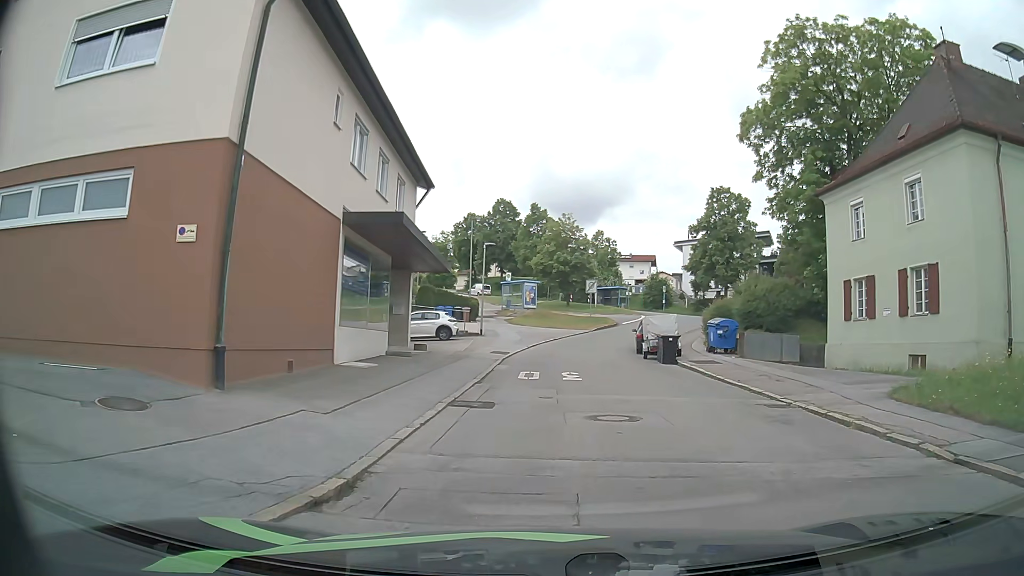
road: residential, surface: asphalt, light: Day
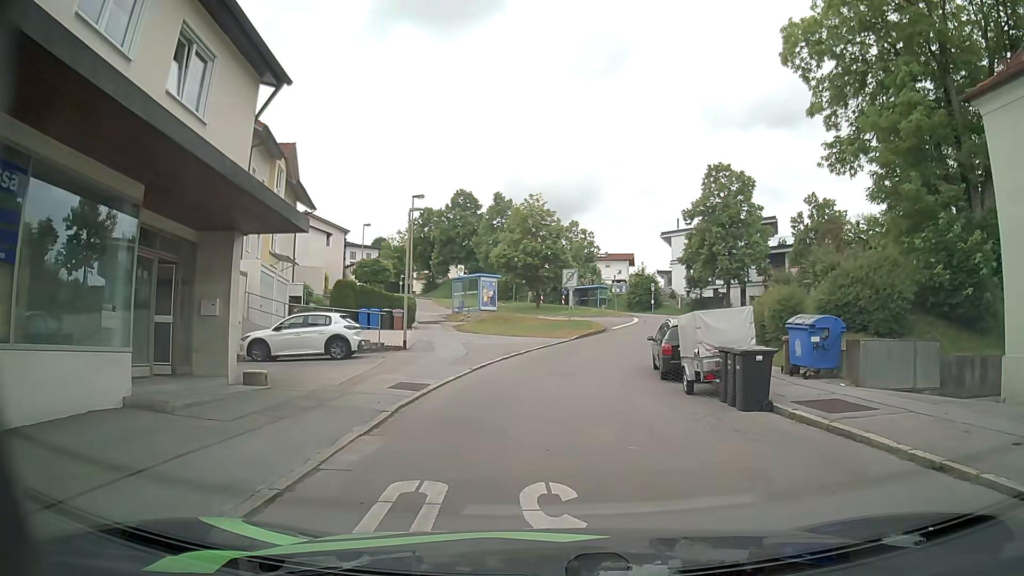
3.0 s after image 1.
(+0.3, +13.0) m; +1°
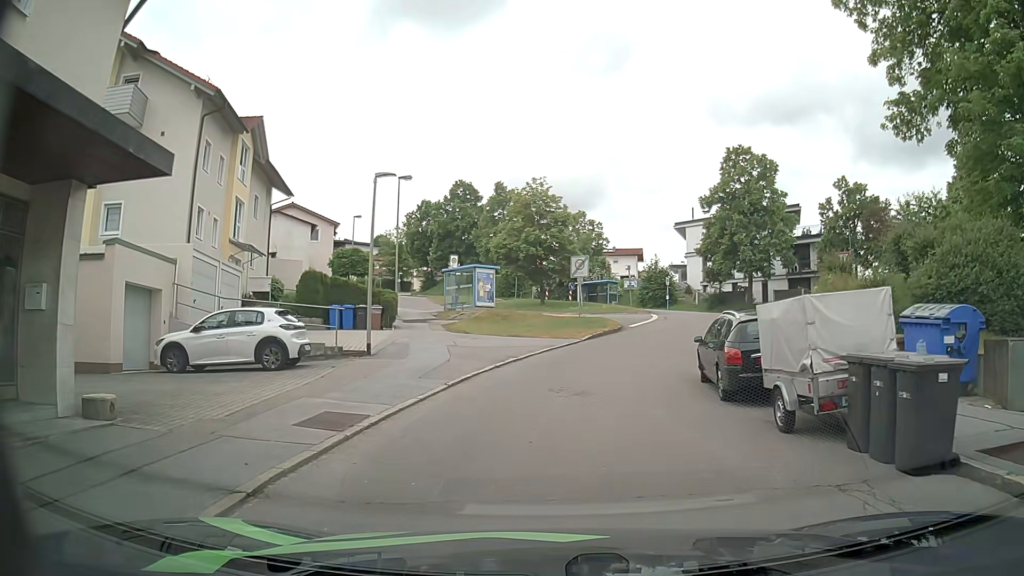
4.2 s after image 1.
(0.0, +5.5) m; 0°
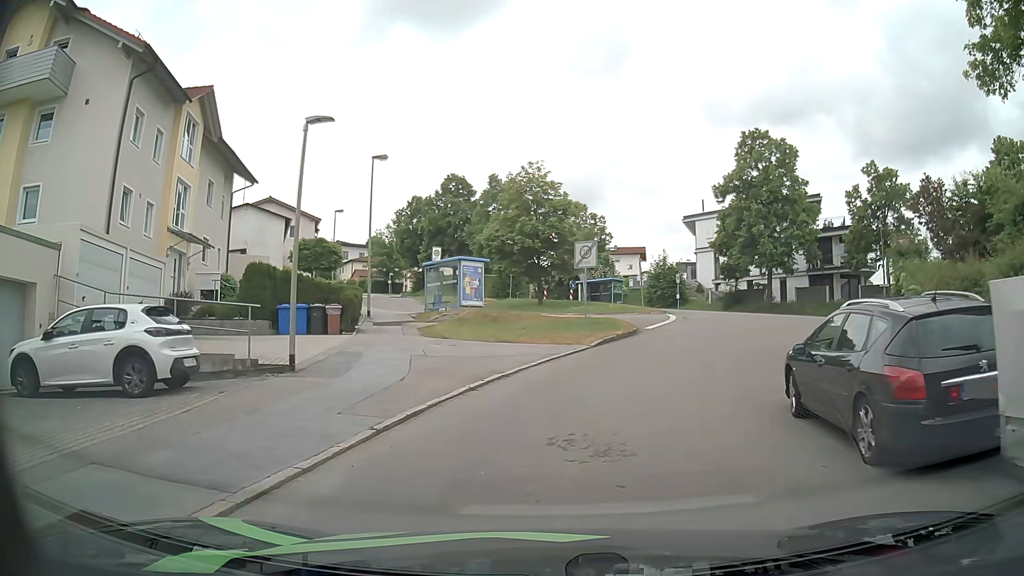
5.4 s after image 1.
(-0.1, +5.5) m; 0°
